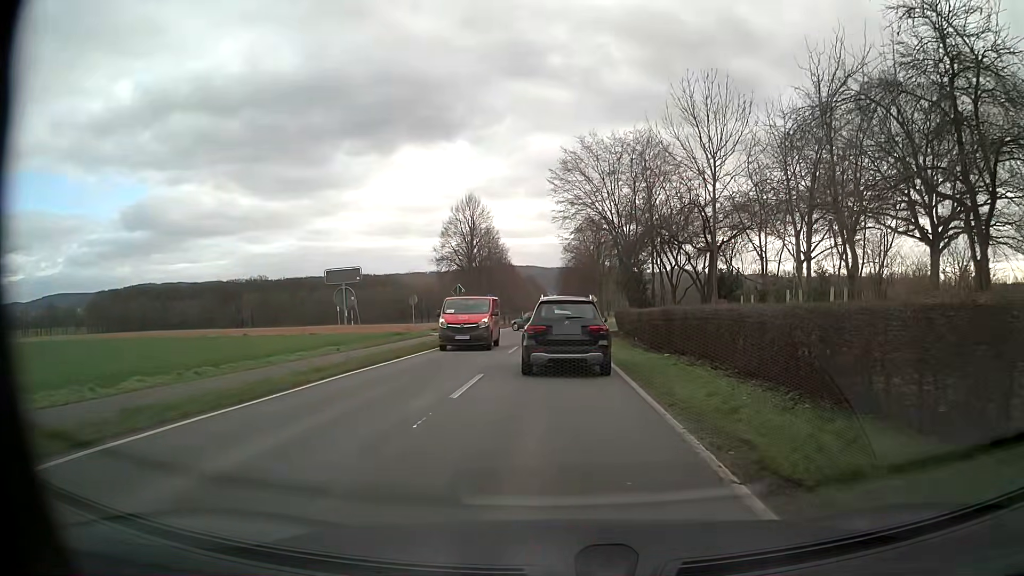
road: tertiary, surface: asphalt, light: Day
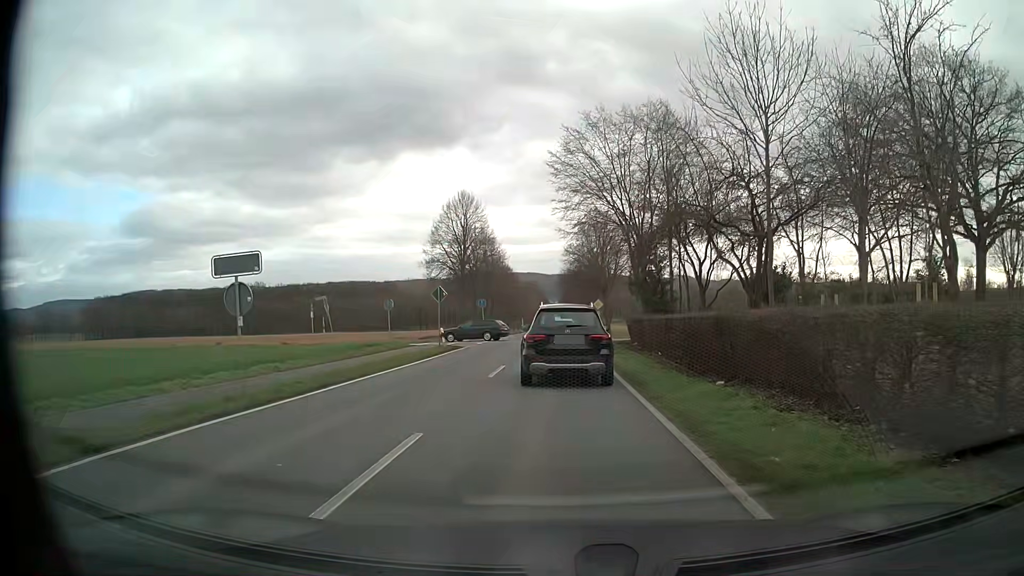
(0.0, +6.6) m; 0°
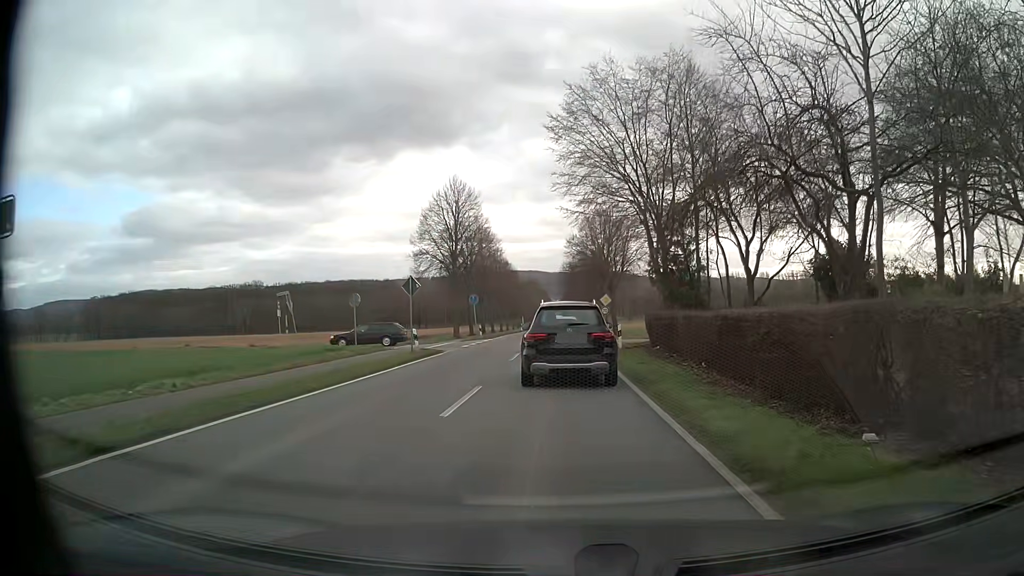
(0.0, +6.7) m; 0°
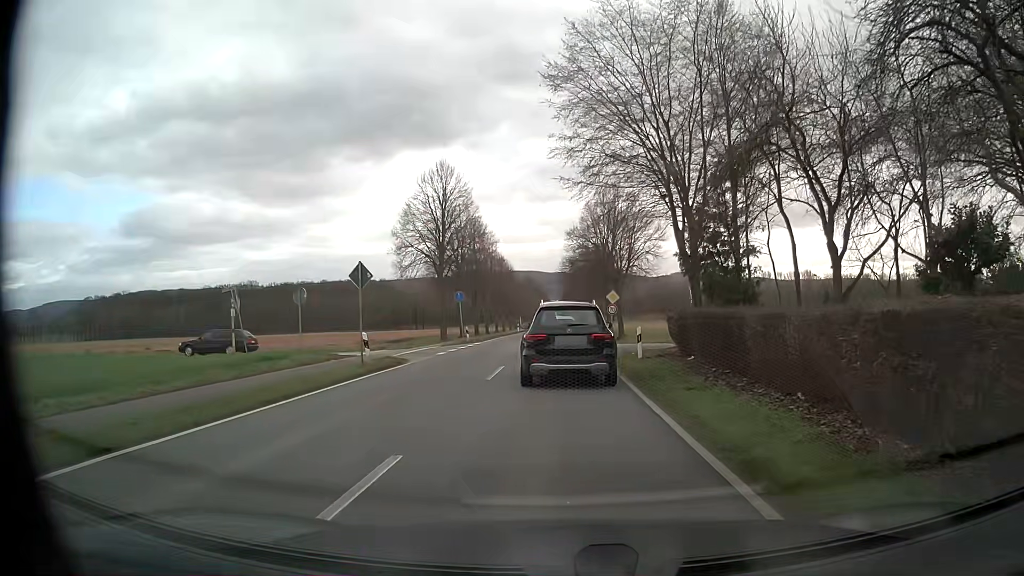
(0.0, +6.7) m; 0°
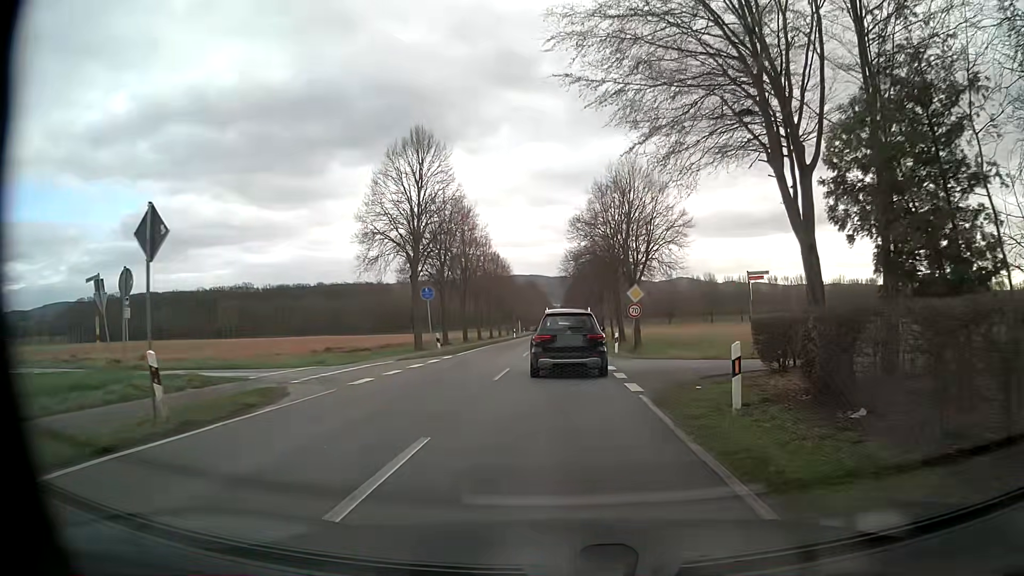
(0.0, +11.1) m; 0°
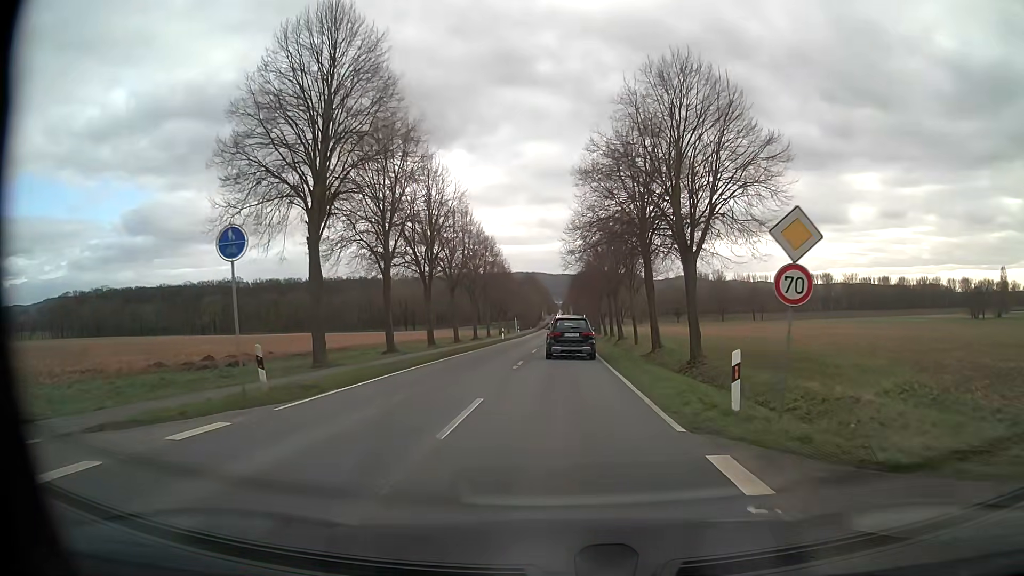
(0.0, +20.3) m; 0°
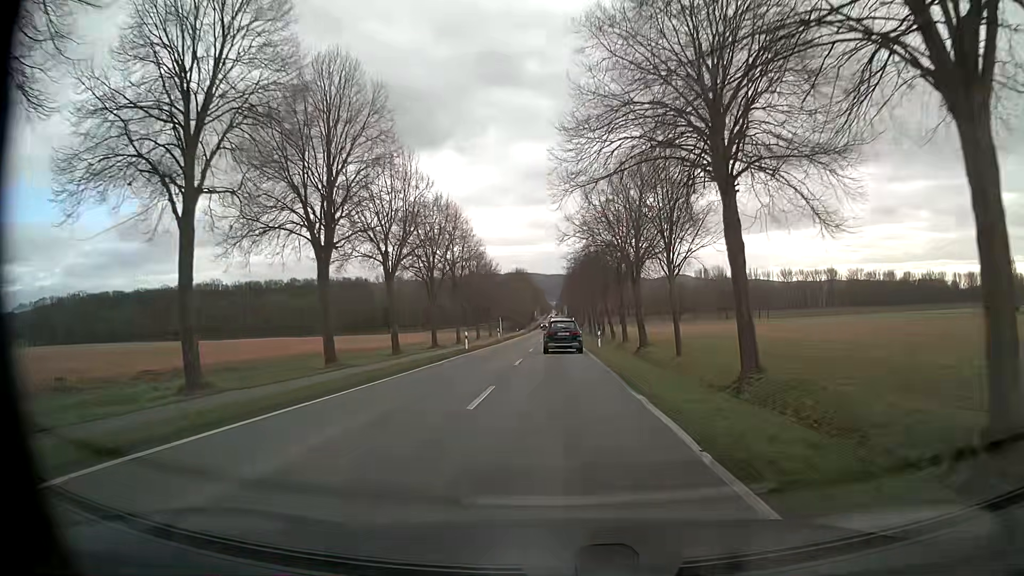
(0.0, +21.6) m; 0°
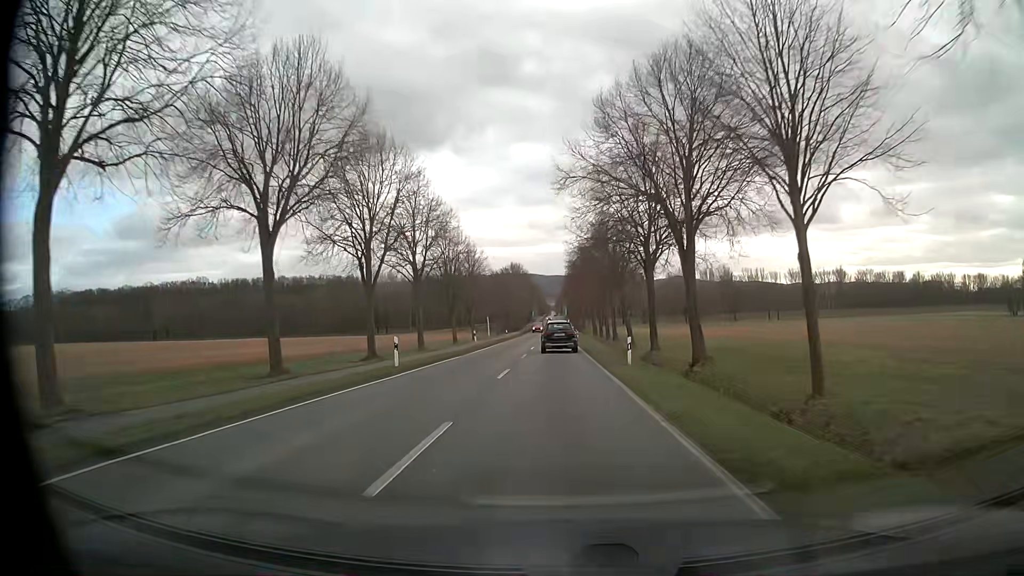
(0.0, +18.0) m; 0°
(0, +10) (0, +20) (0, +30) (0, +40) (0, +50) (0, +60) (0, +70) (0, +80) (0, +90) (0, +100) m
